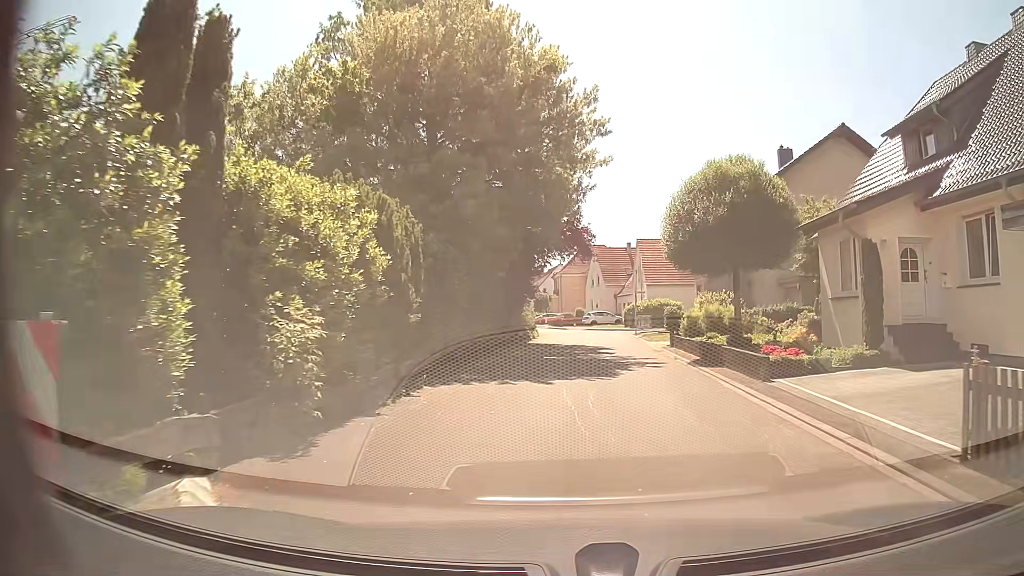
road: residential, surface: asphalt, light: Day
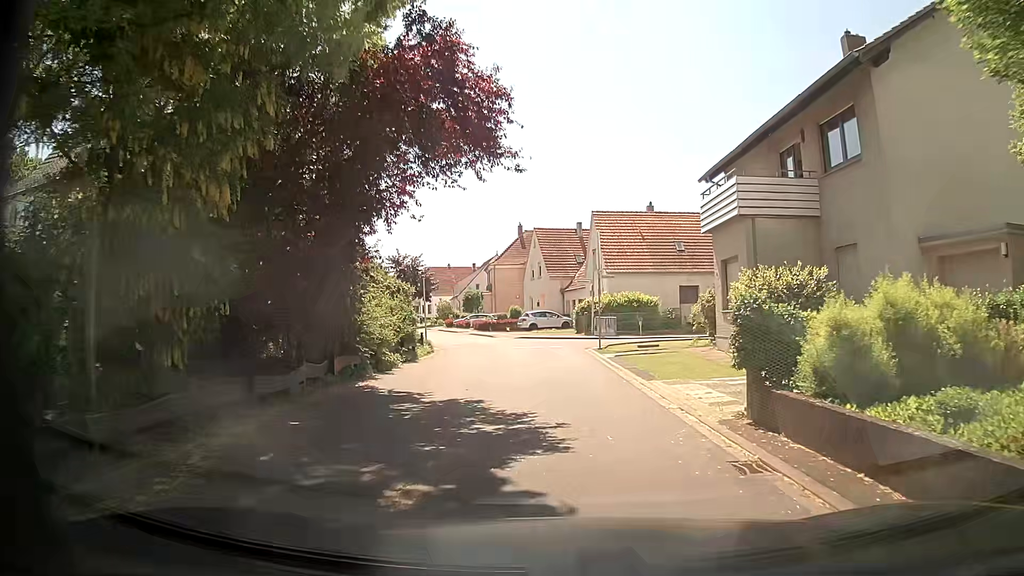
(+1.2, +18.1) m; +3°
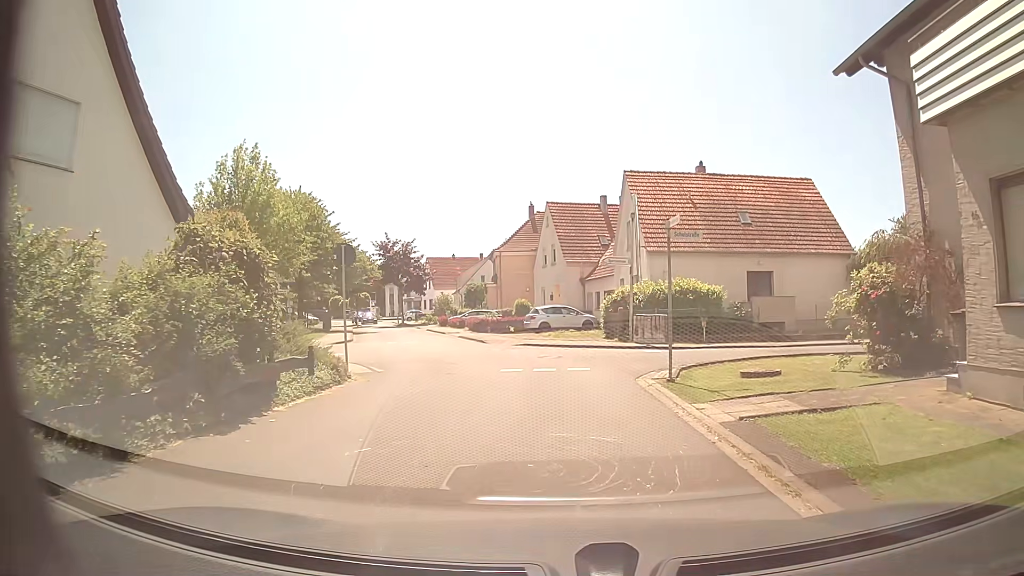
(0.0, +12.5) m; 0°
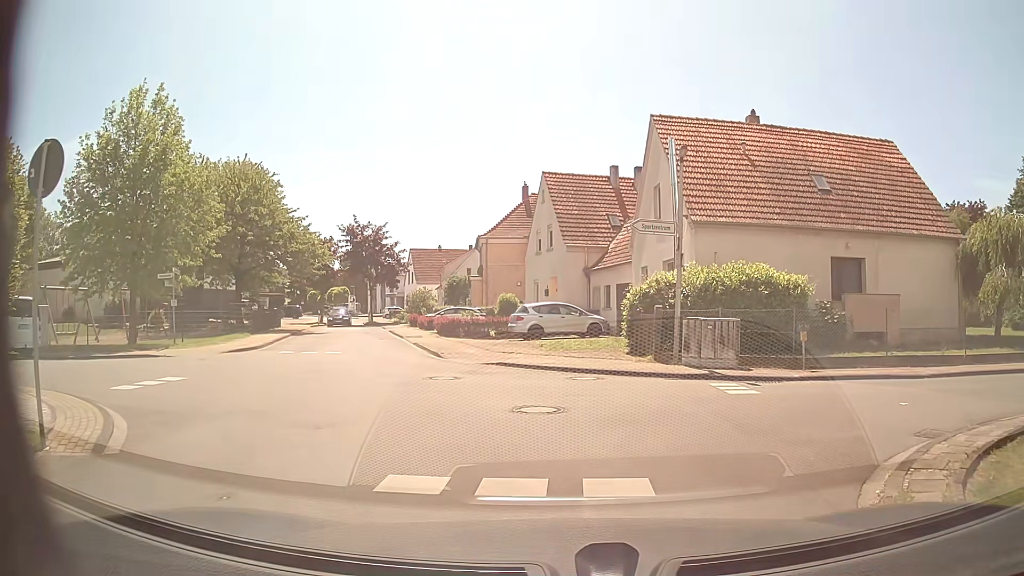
(0.0, +10.1) m; 0°
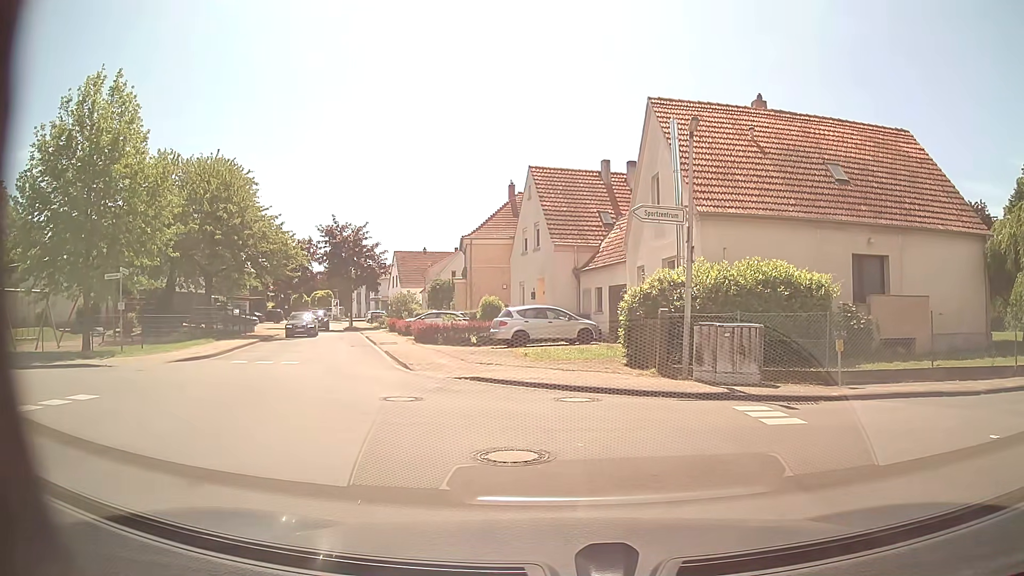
(+0.1, +2.4) m; +2°
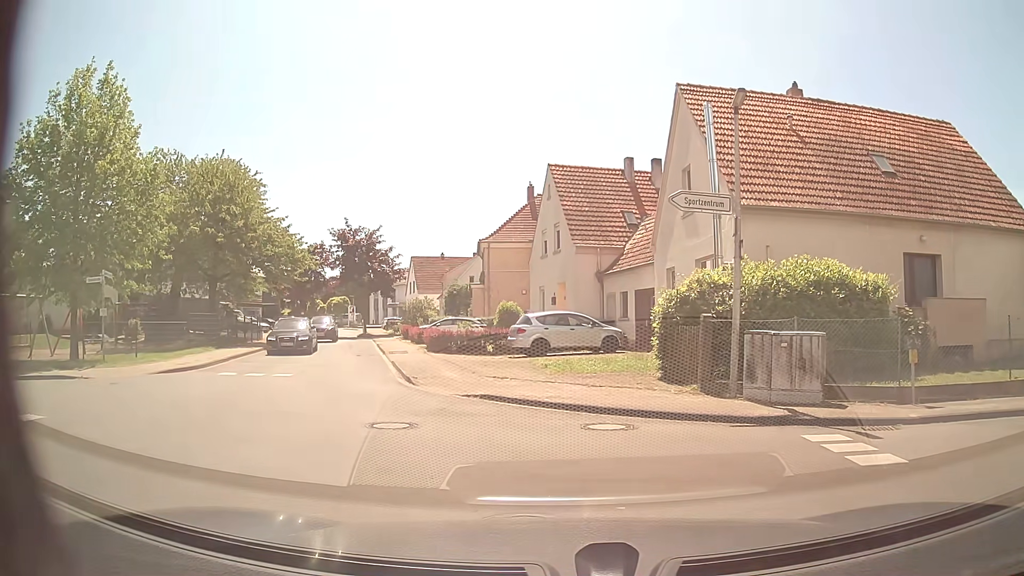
(0.0, +2.1) m; -1°
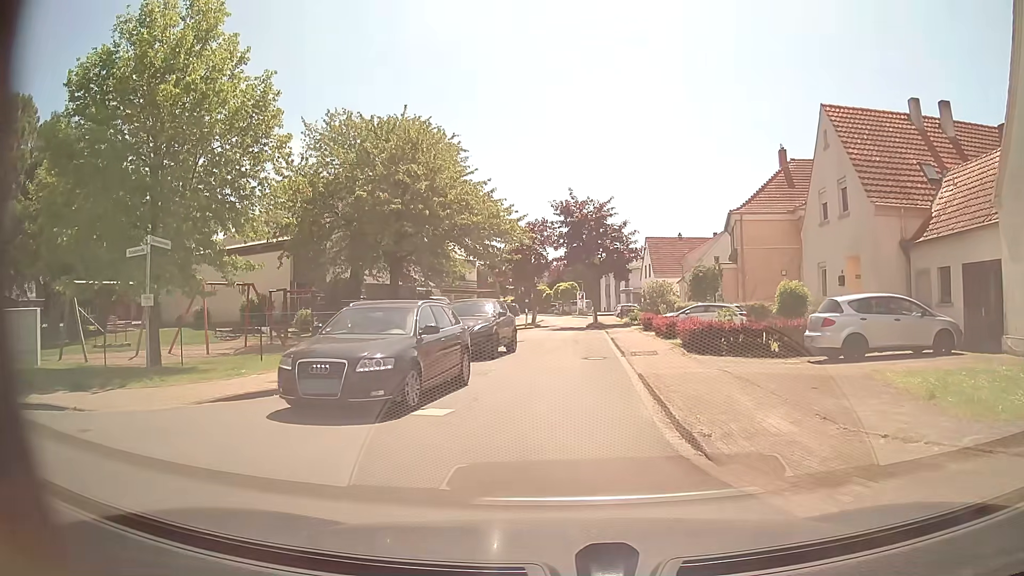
(-1.9, +8.1) m; -21°
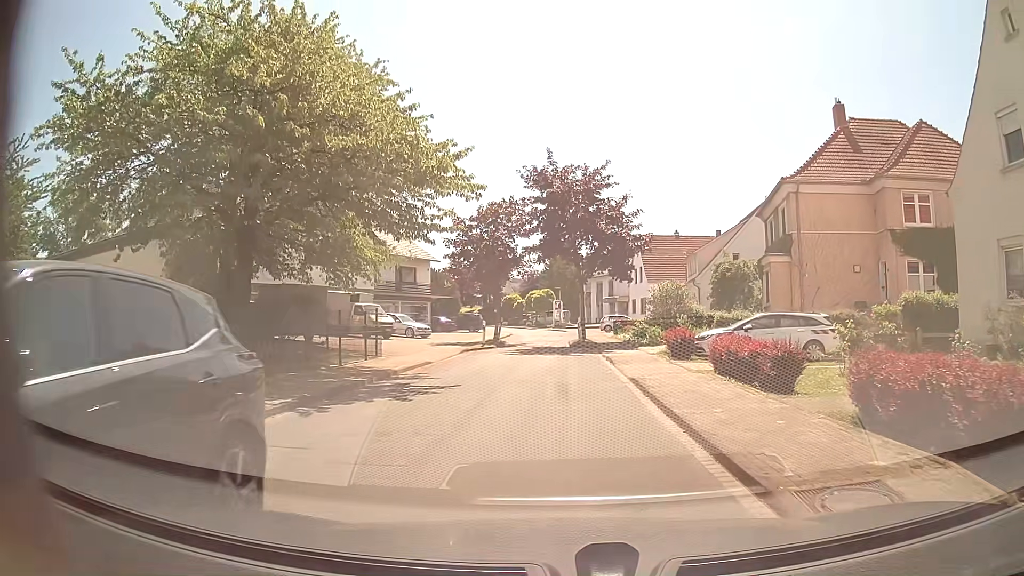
(0.0, +14.0) m; +3°
(0, +10) (0, +20) (-1, +30) (-2, +40) (-1, +50) (-1, +60) (-2, +70) (-4, +80) (-8, +89) (-12, +98) m
